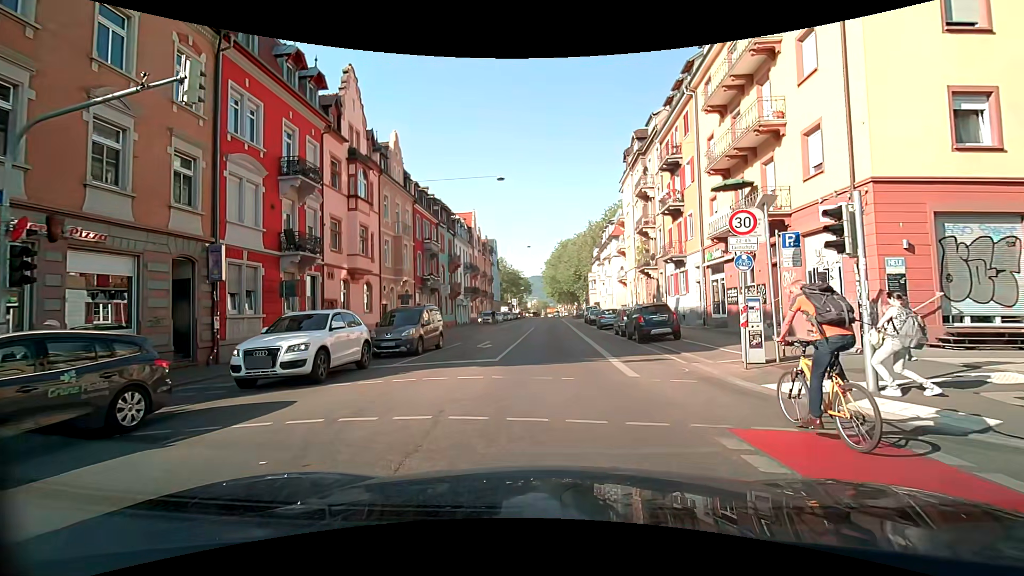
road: secondary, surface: asphalt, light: Day
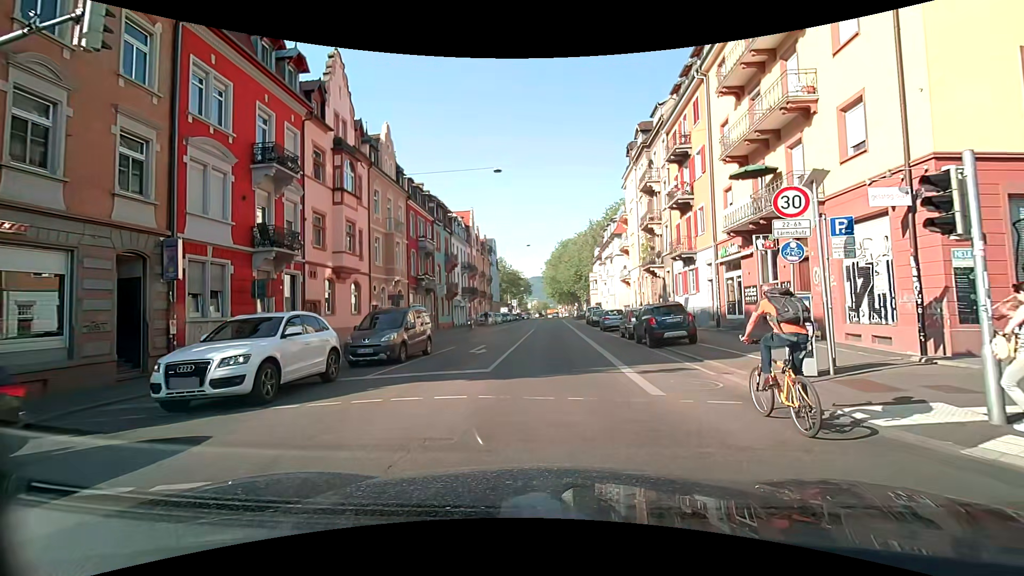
(0.0, +2.2) m; -1°
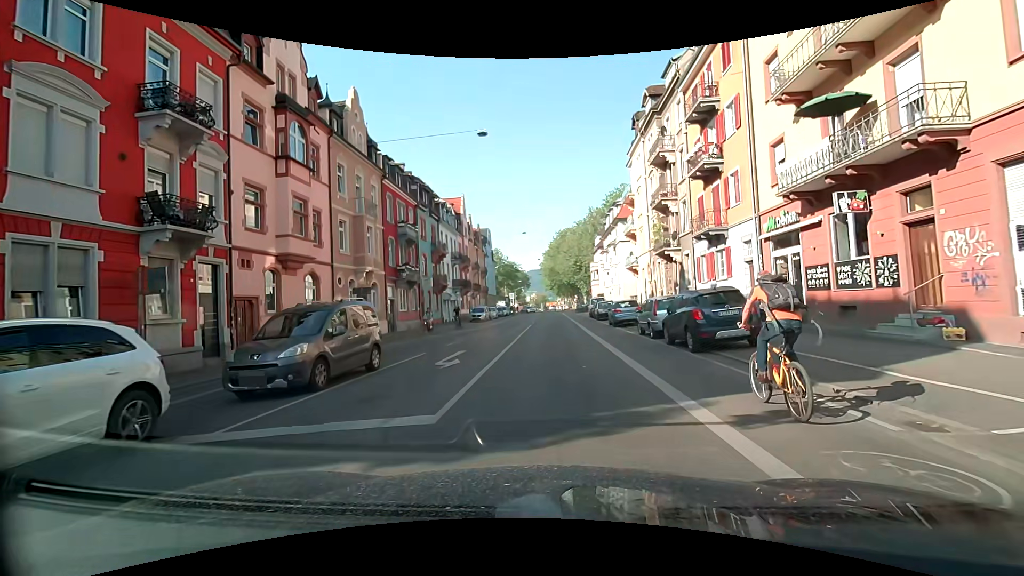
(+0.1, +5.8) m; +1°
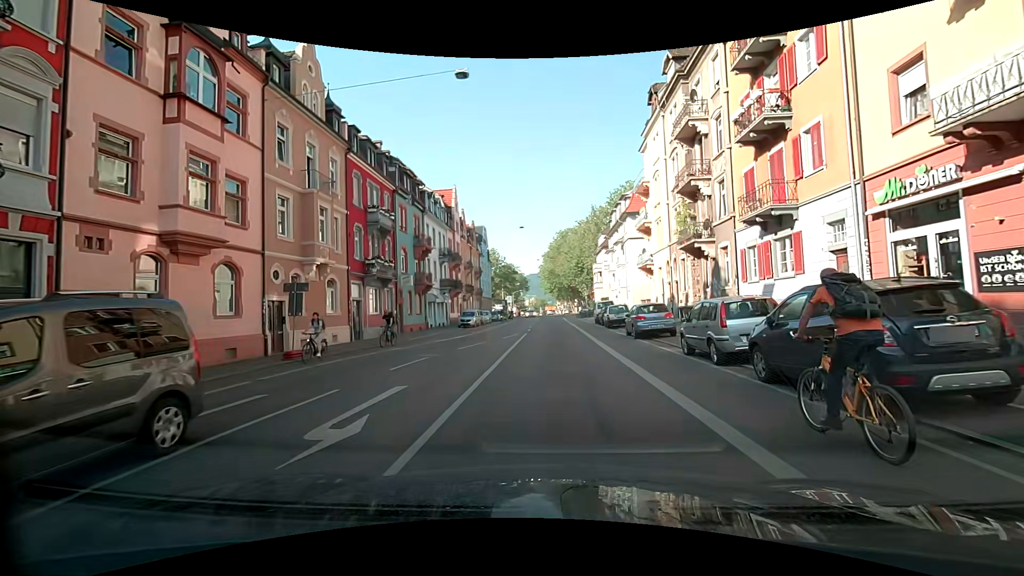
(0.0, +7.0) m; +1°
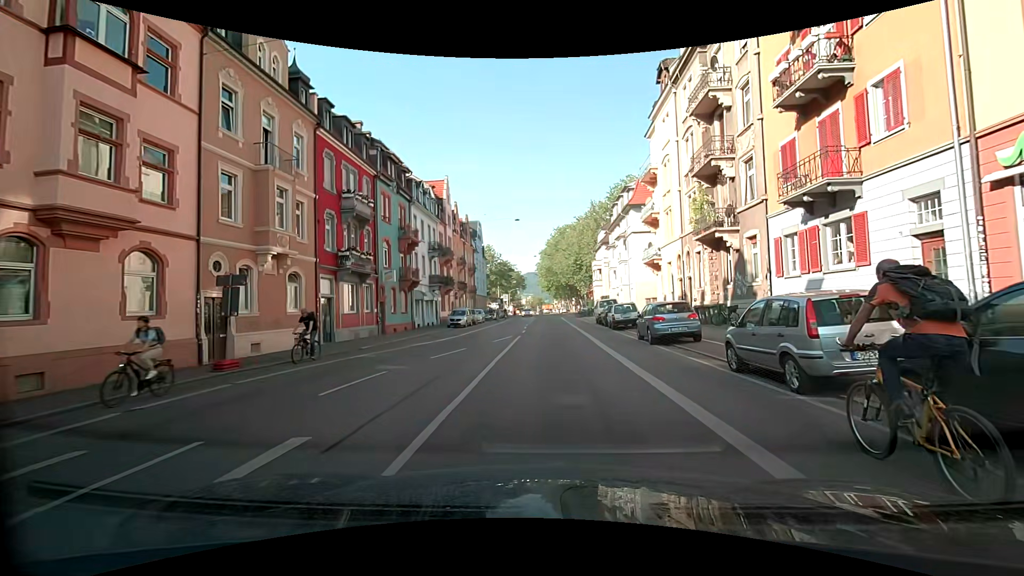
(0.0, +3.8) m; 0°
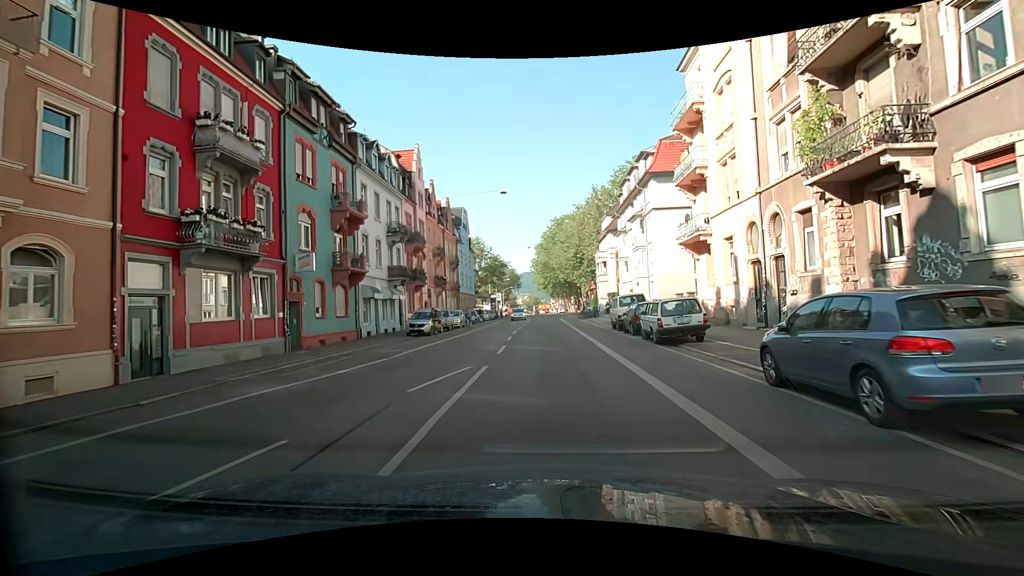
(+0.1, +12.2) m; +1°
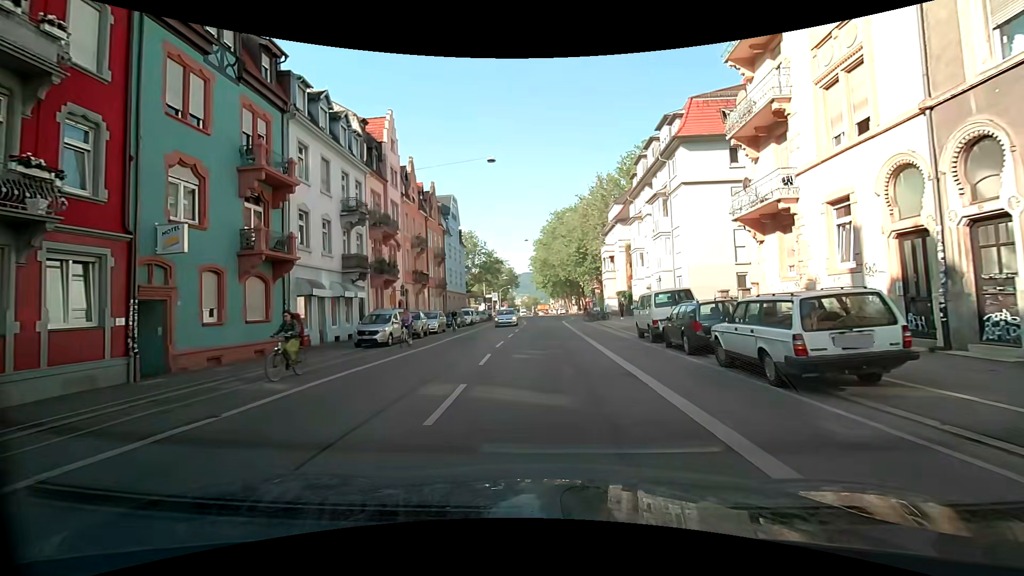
(-0.1, +8.7) m; -1°
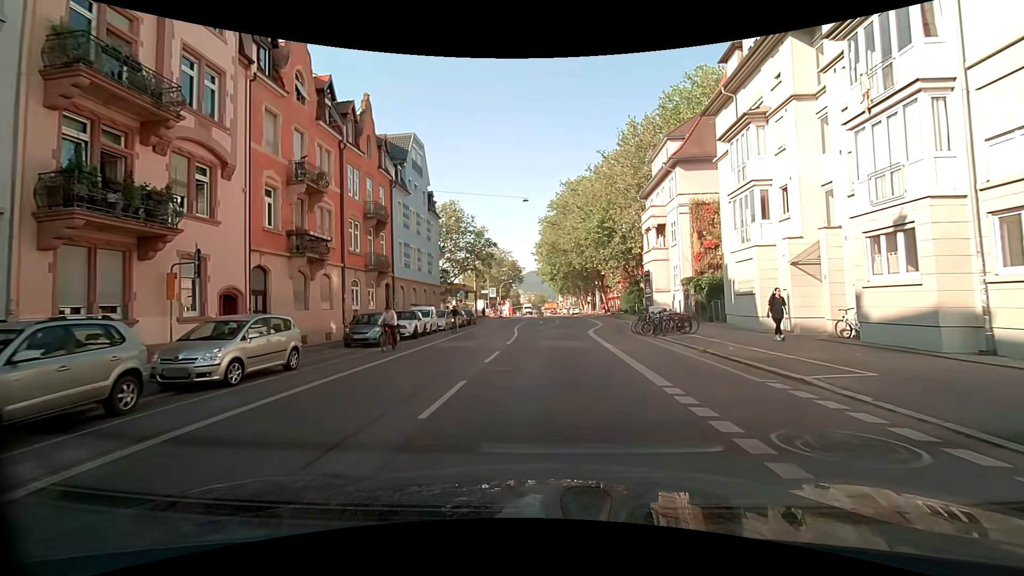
(+0.1, +23.7) m; -1°
(0, +10) (0, +20) (+1, +30) (+2, +40) (+3, +50) (+3, +60) (+3, +70) (+2, +80) (+2, +90) (+2, +100) m
